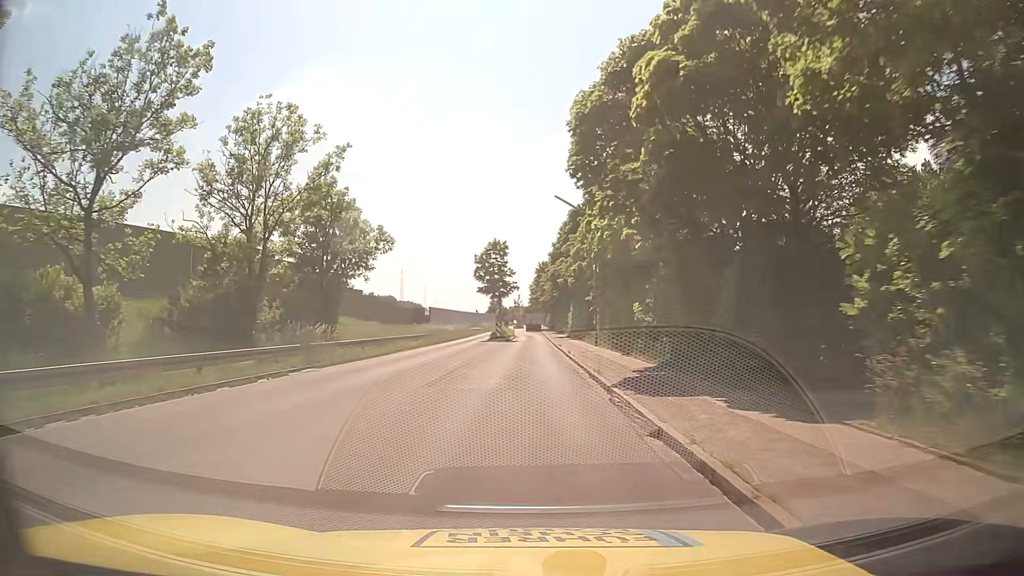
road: tertiary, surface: asphalt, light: Day
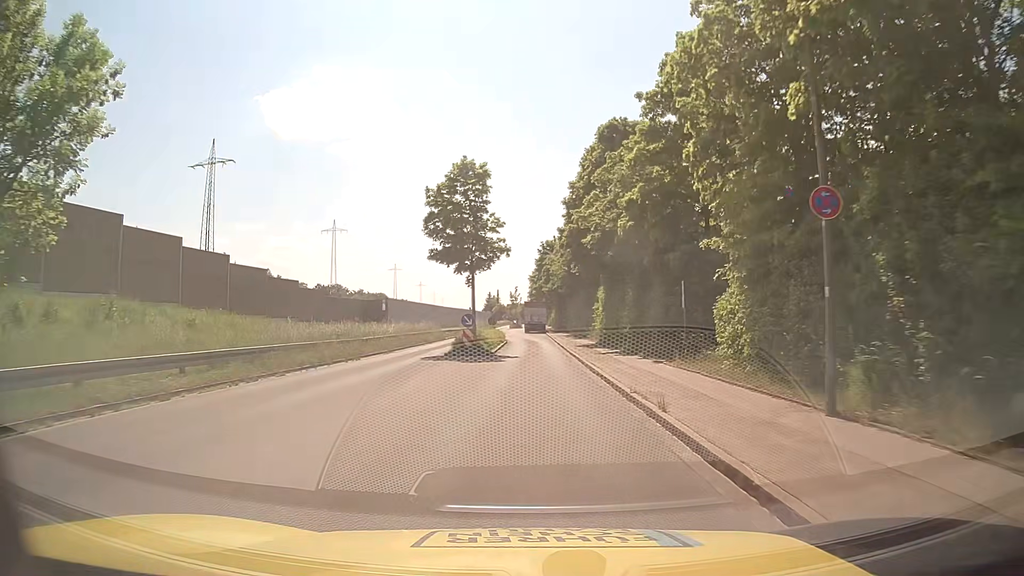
(-0.1, +29.2) m; 0°
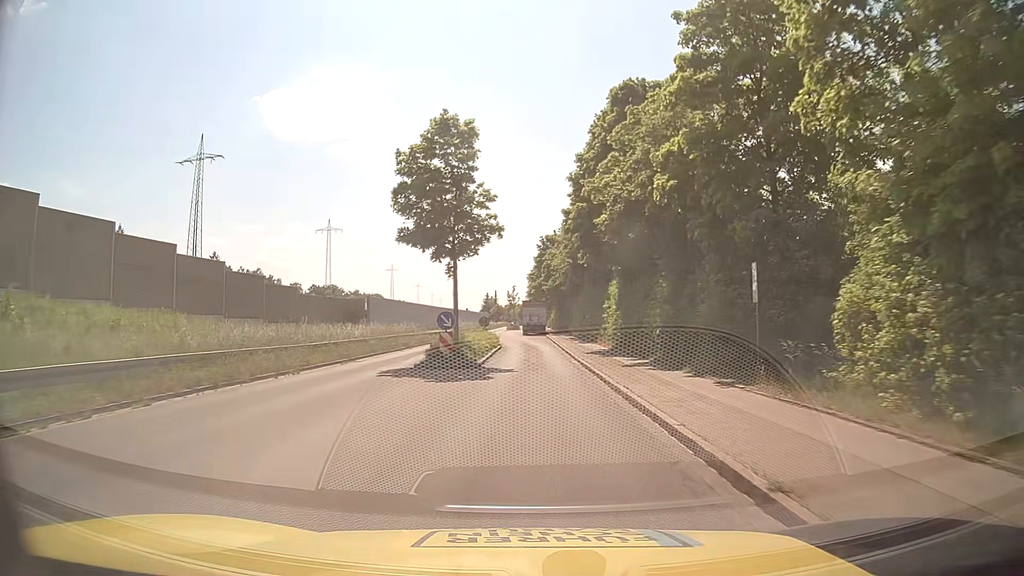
(0.0, +7.1) m; 0°
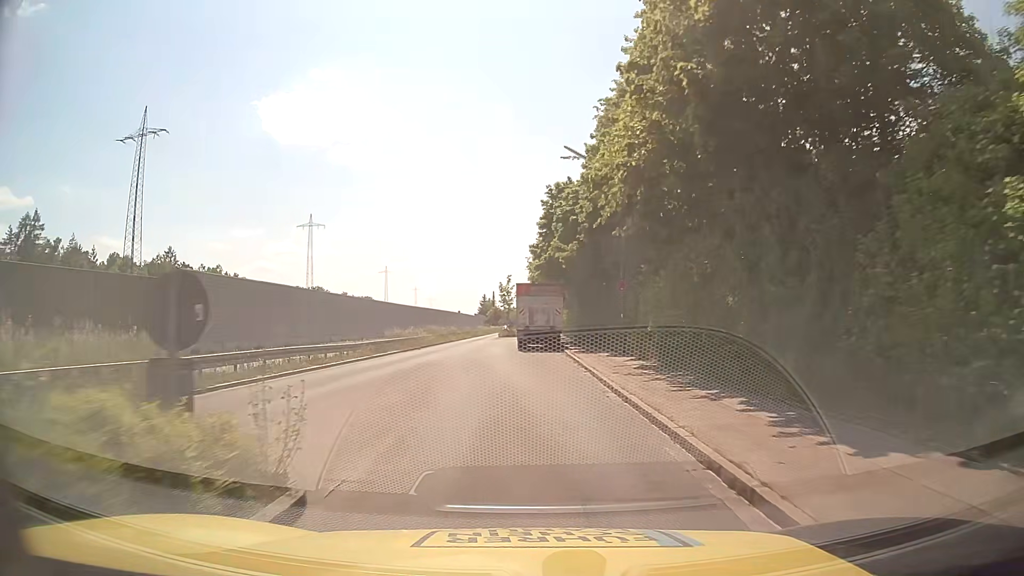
(0.0, +34.1) m; 0°
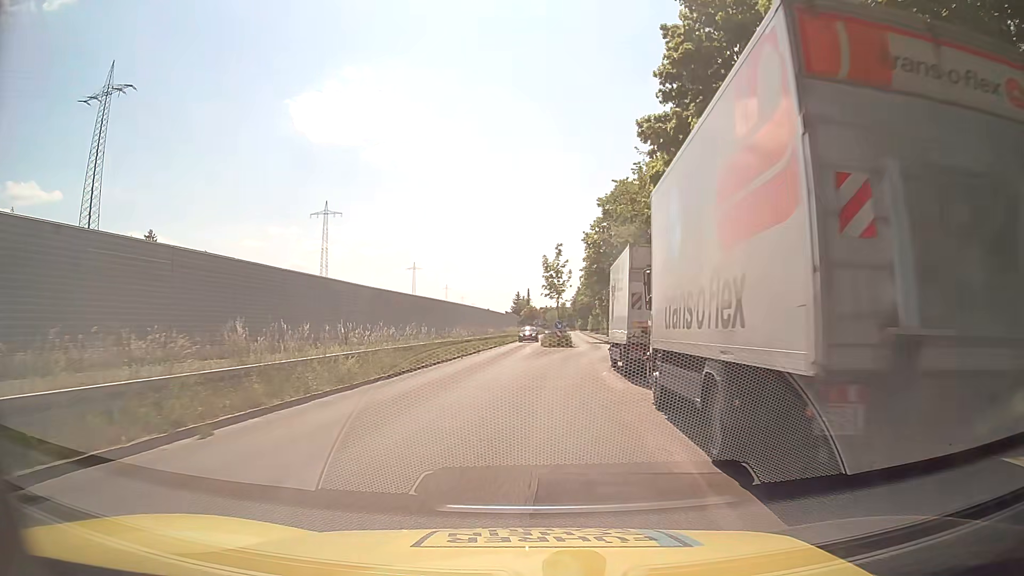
(-2.1, +33.0) m; -3°
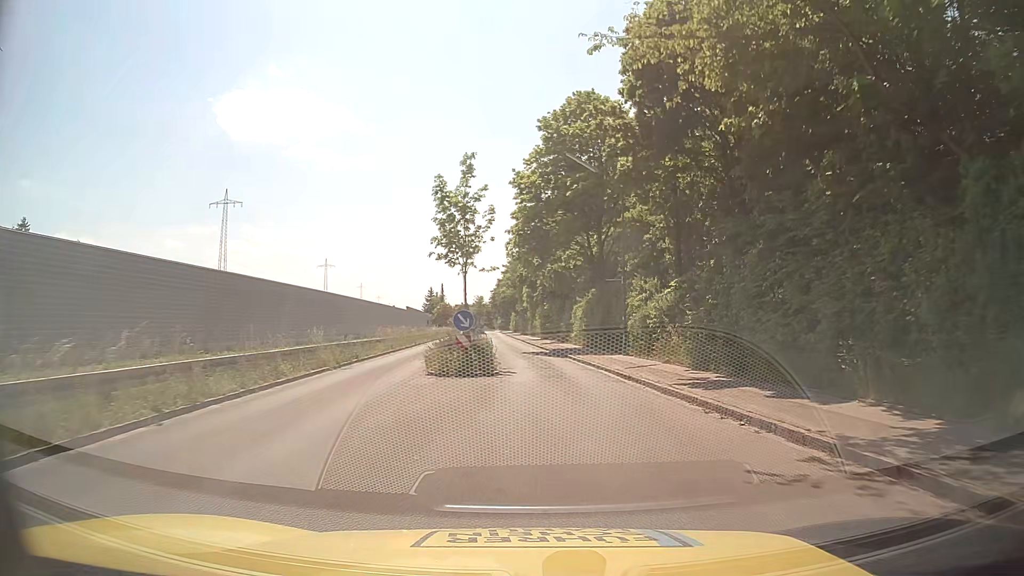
(+1.1, +26.9) m; +6°
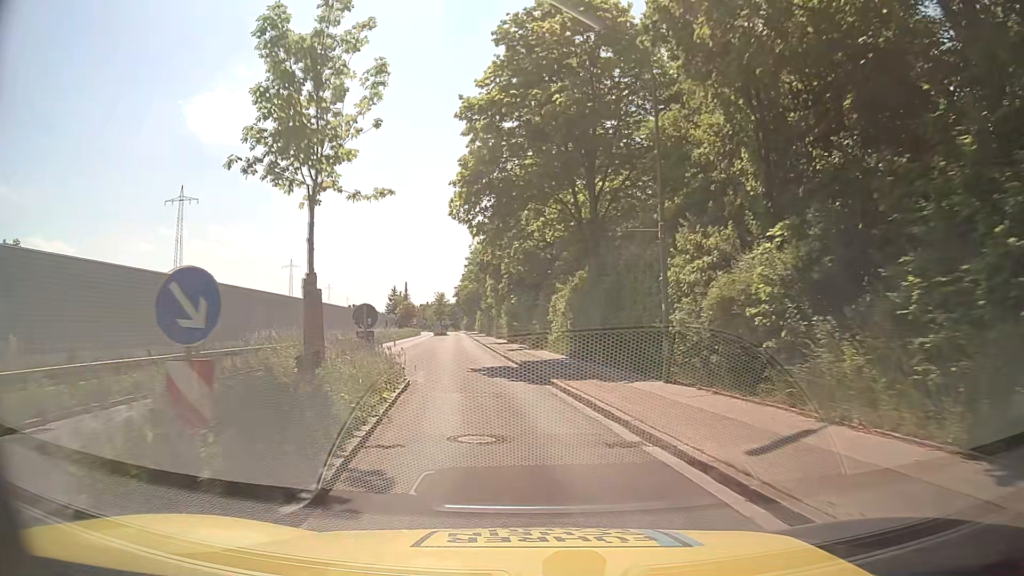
(+0.6, +14.1) m; +3°
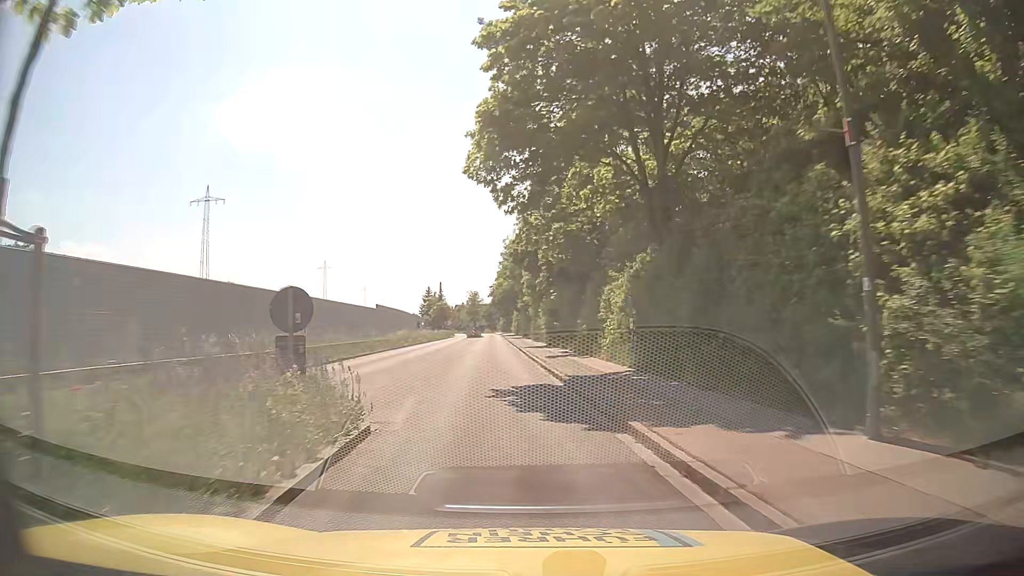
(-0.2, +7.3) m; -3°
(0, +10) (-1, +20) (-2, +30) (-2, +40) (-3, +50) (-4, +60) (-4, +70) (-5, +80) (-6, +90) (-6, +100) m
